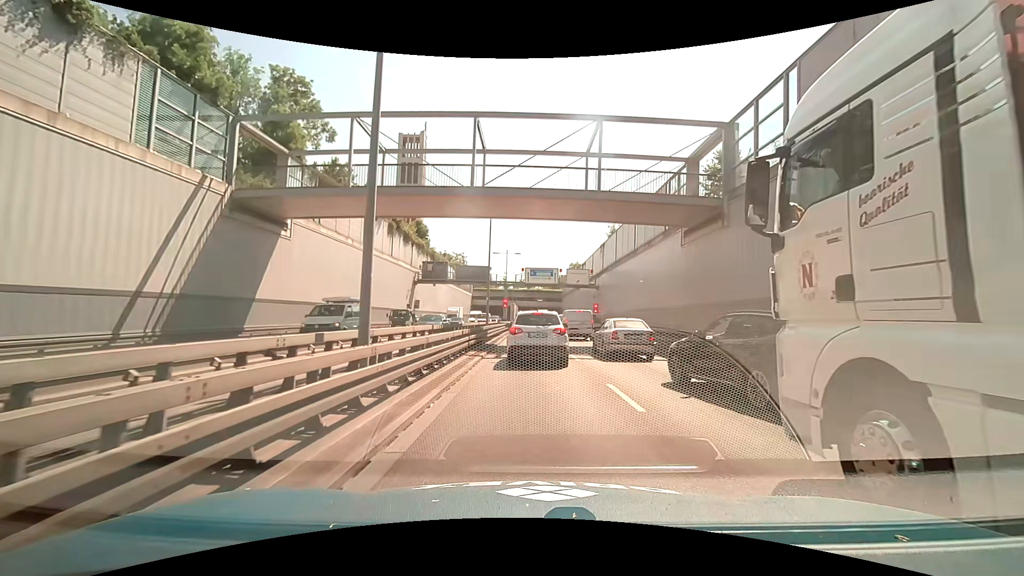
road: trunk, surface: asphalt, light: Day
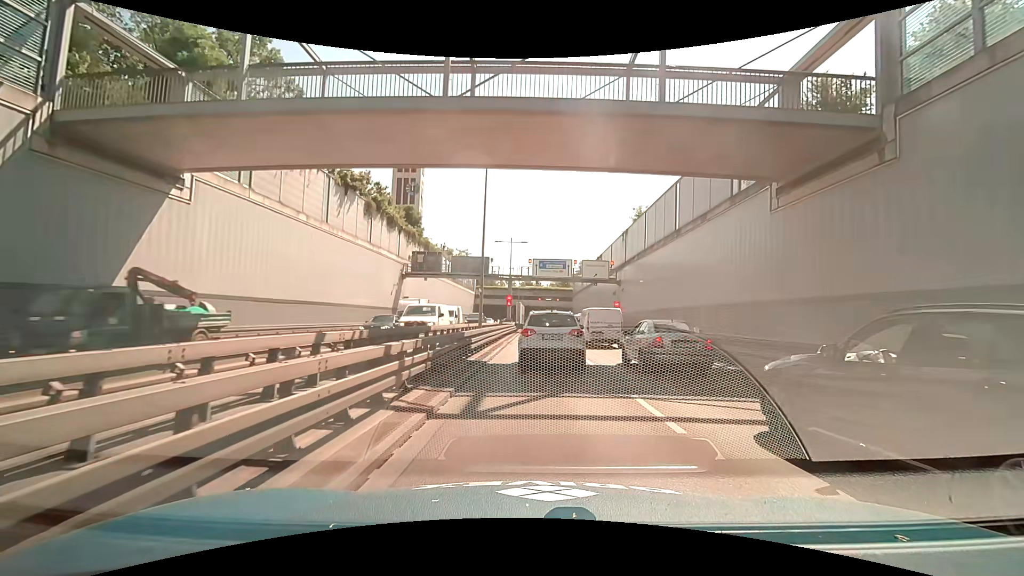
(-0.2, +10.3) m; -2°
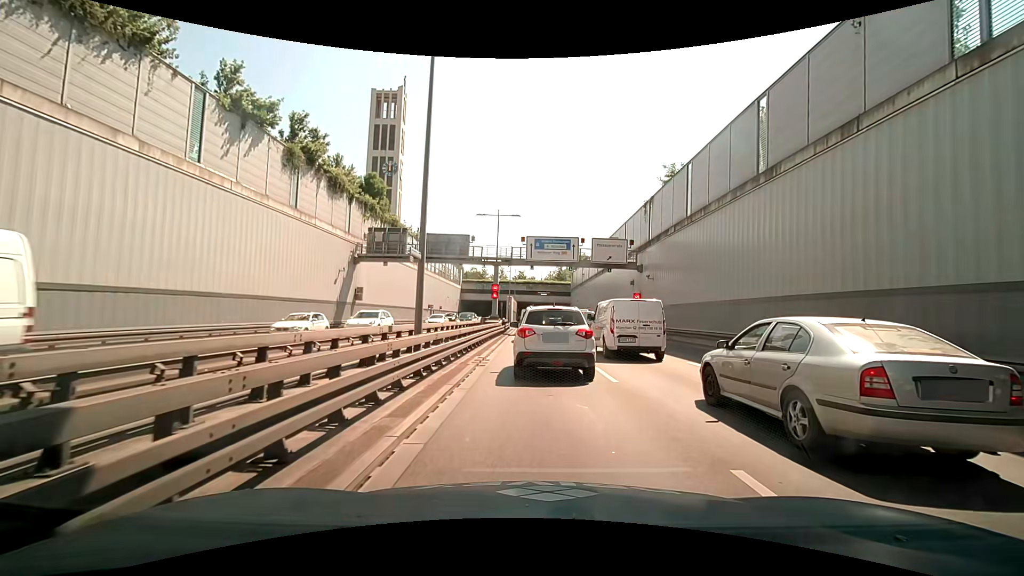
(+0.1, +13.5) m; +2°
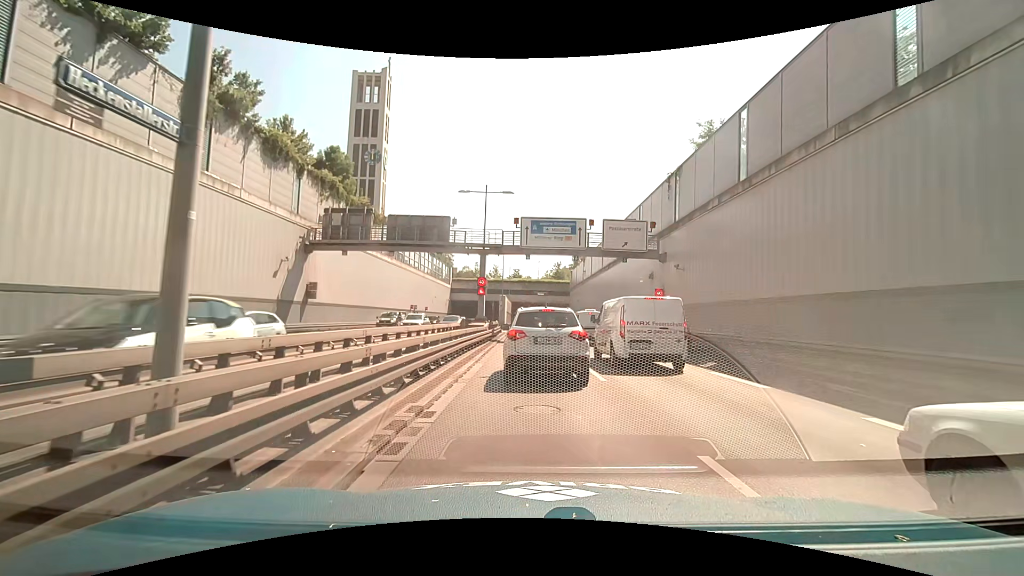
(-0.1, +8.6) m; +1°
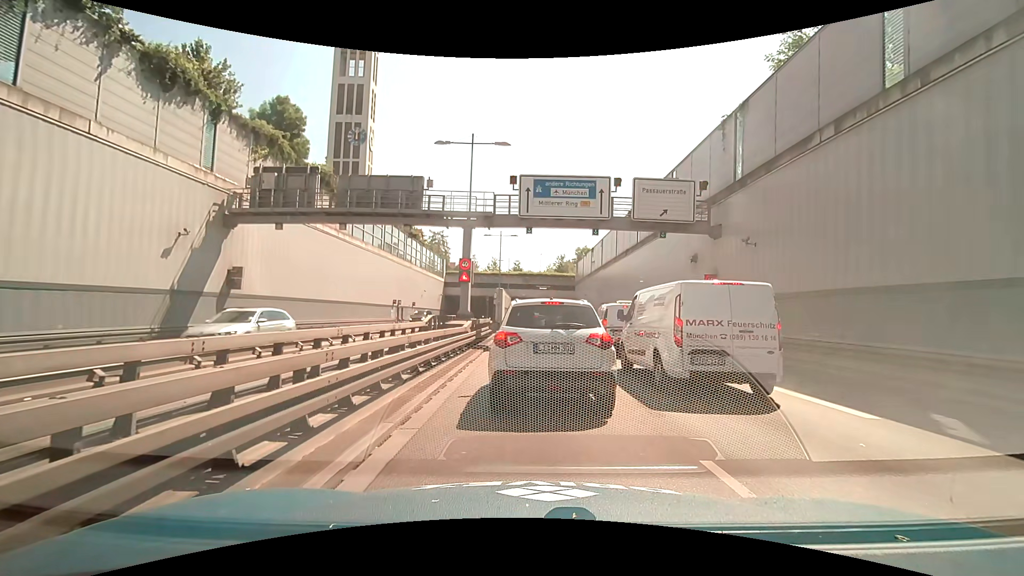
(-0.2, +9.0) m; -2°
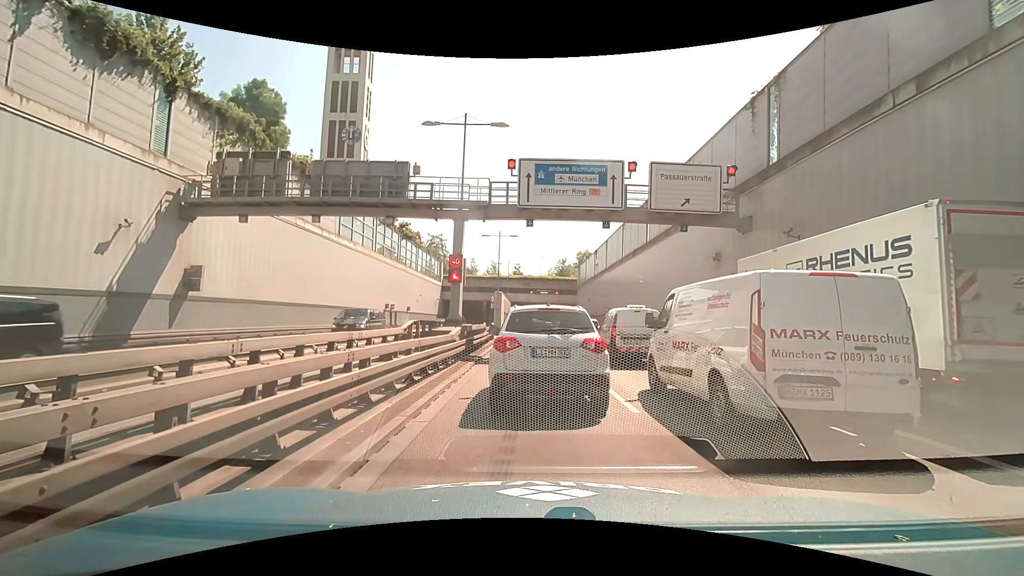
(0.0, +3.2) m; +1°
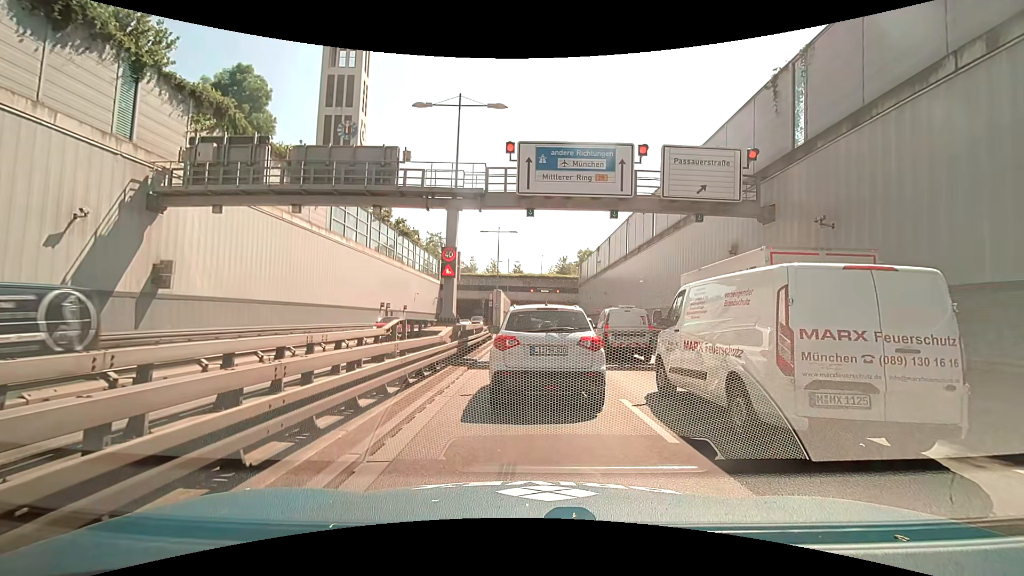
(0.0, +1.9) m; -2°
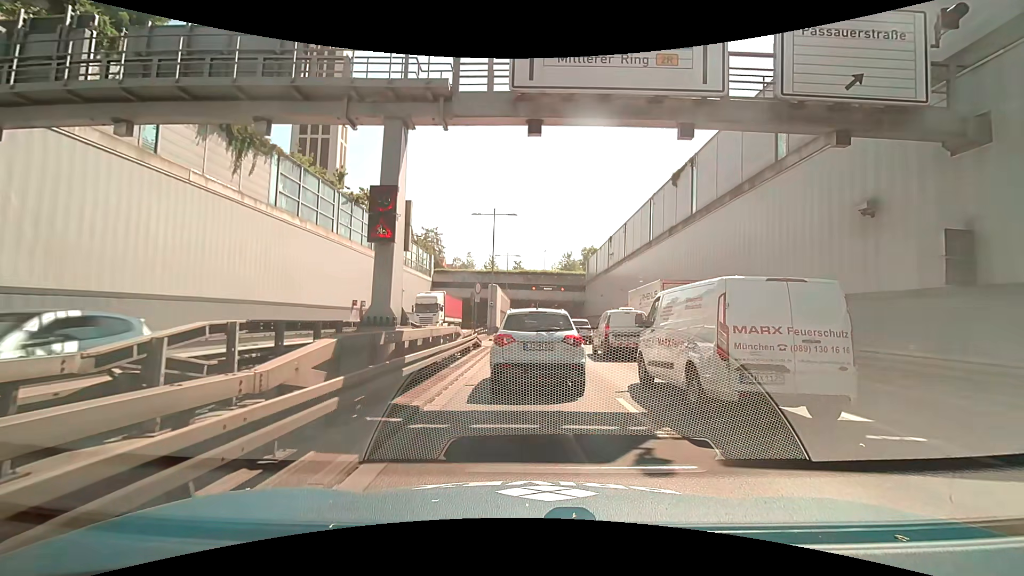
(+0.2, +9.0) m; +1°
